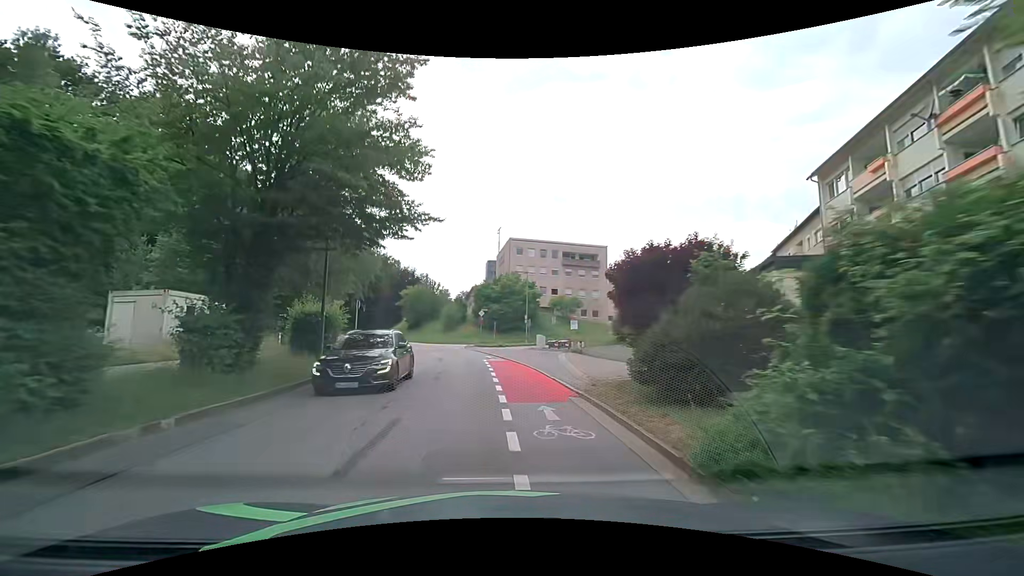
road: tertiary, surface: asphalt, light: Day
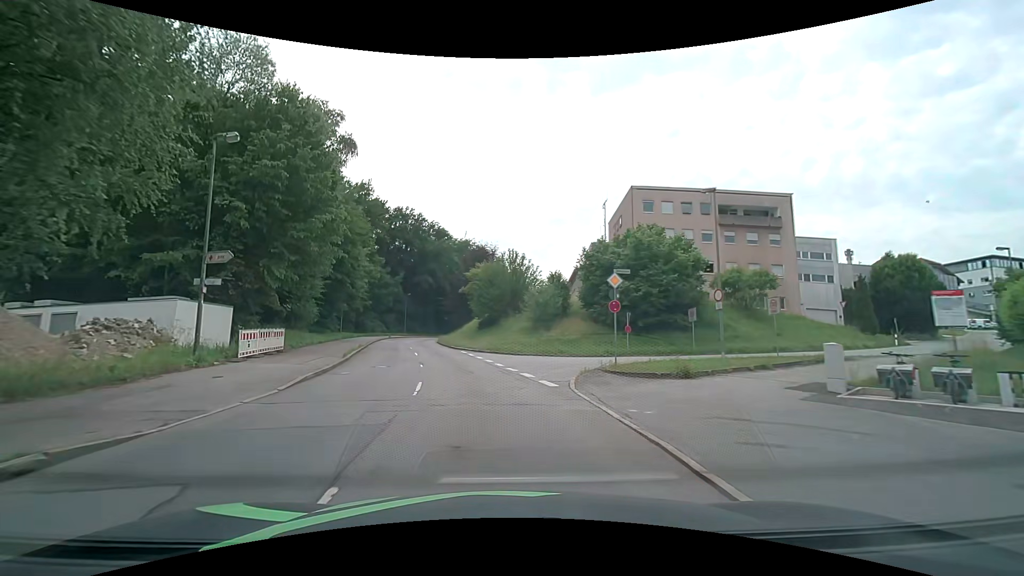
(-2.1, +30.5) m; -11°
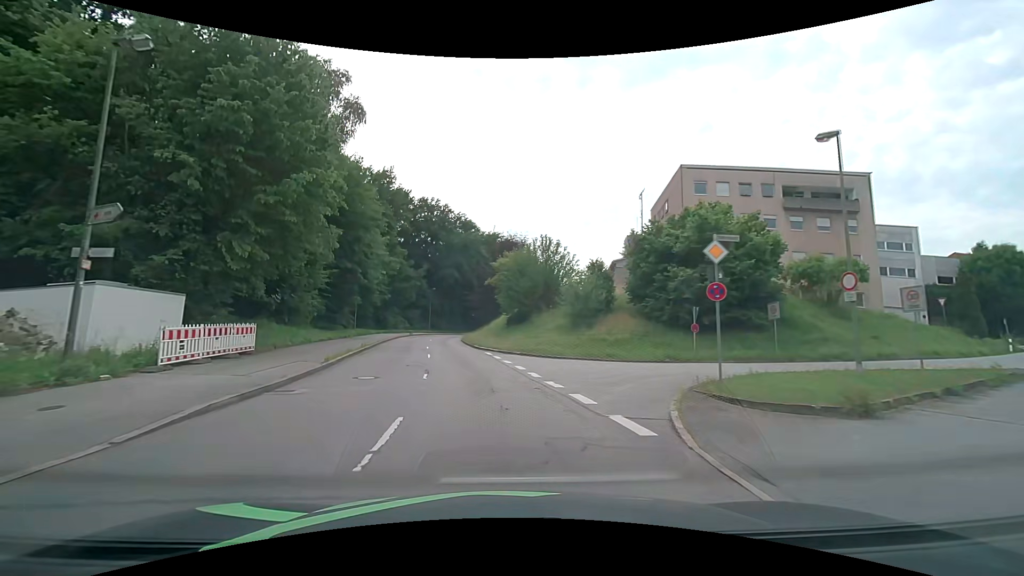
(-0.2, +6.1) m; -3°
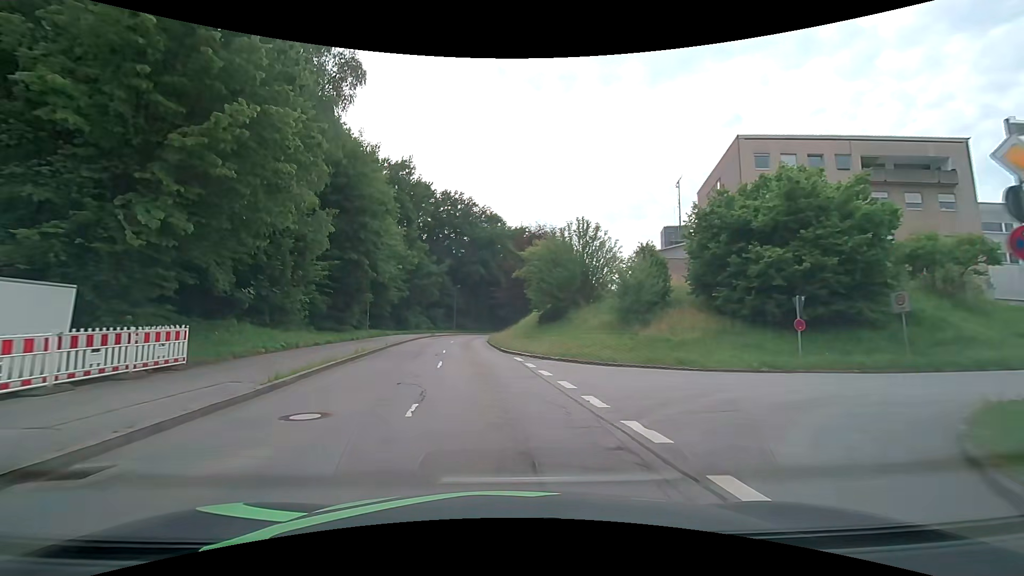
(-0.2, +6.2) m; -3°
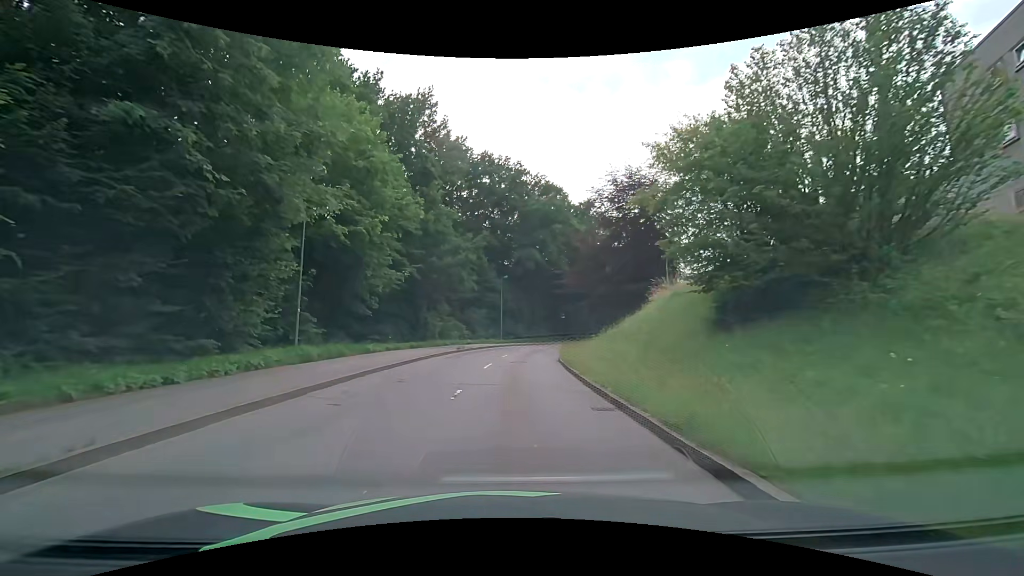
(-1.9, +24.7) m; -6°
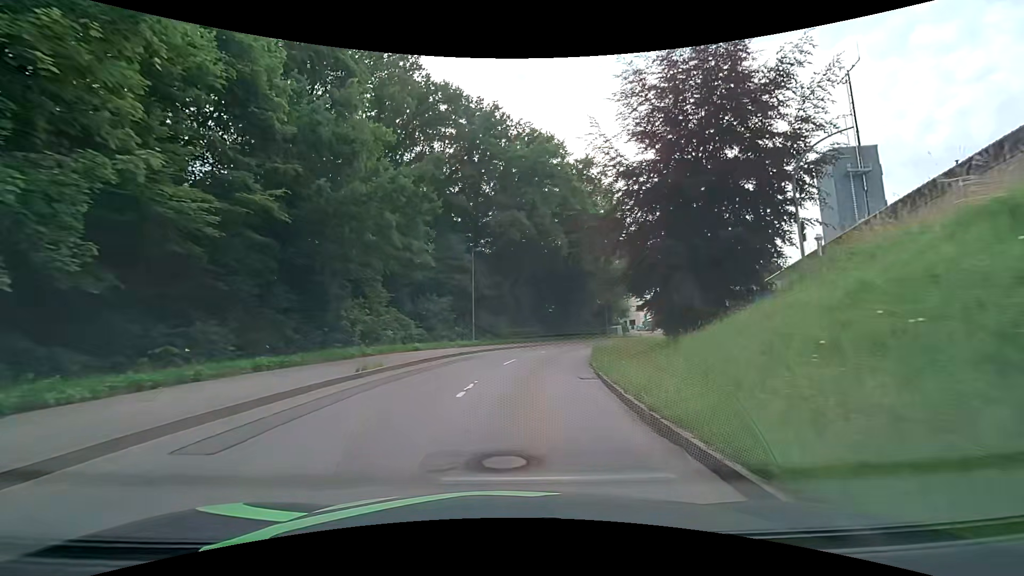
(+0.2, +18.7) m; +3°
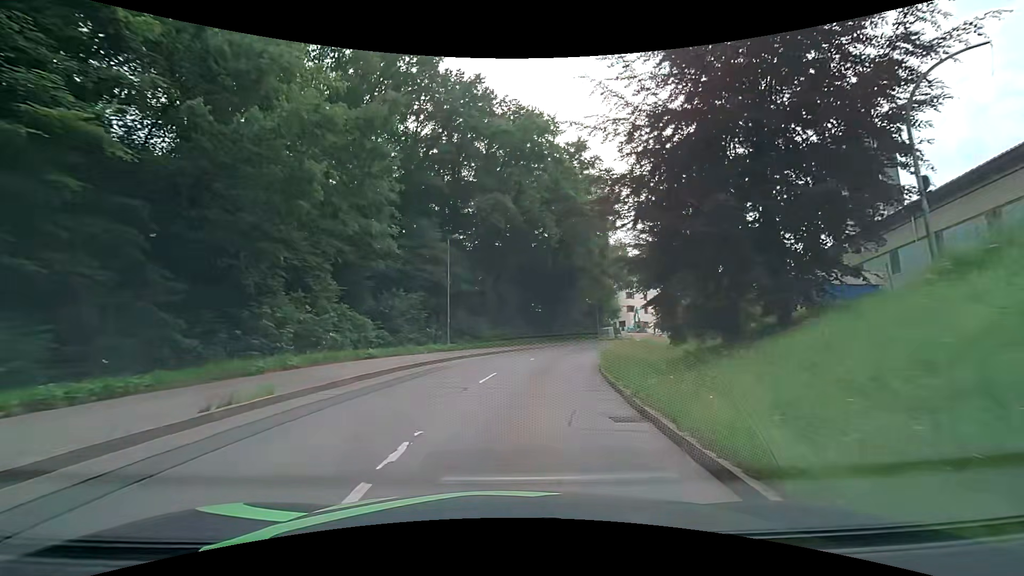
(0.0, +6.2) m; +2°
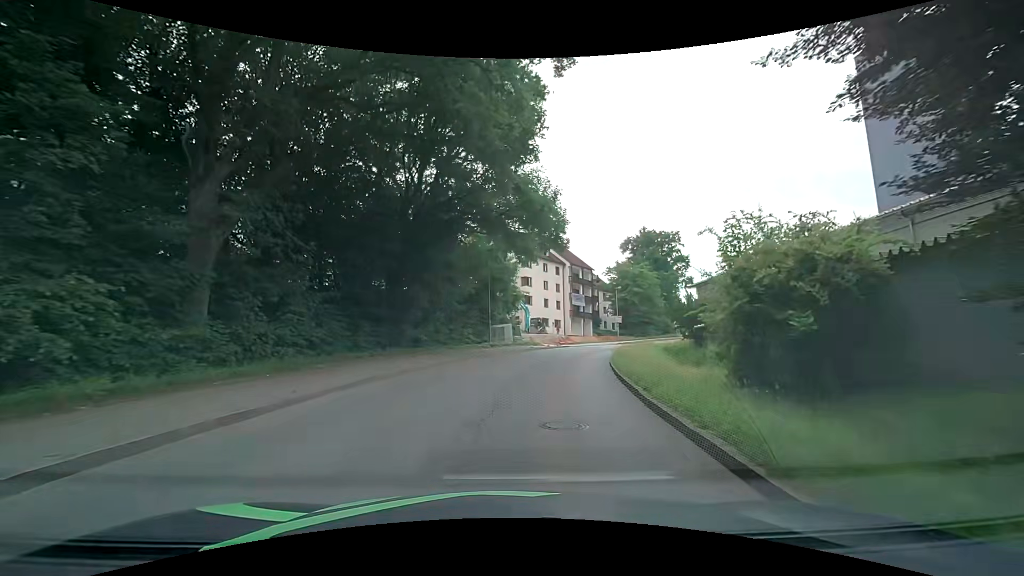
(+3.2, +30.8) m; +13°
(+1, +10) (+2, +20) (+4, +30) (+7, +39) (+11, +48) (+16, +57) (+21, +66) (+27, +73) (+34, +81) (+41, +88) m
